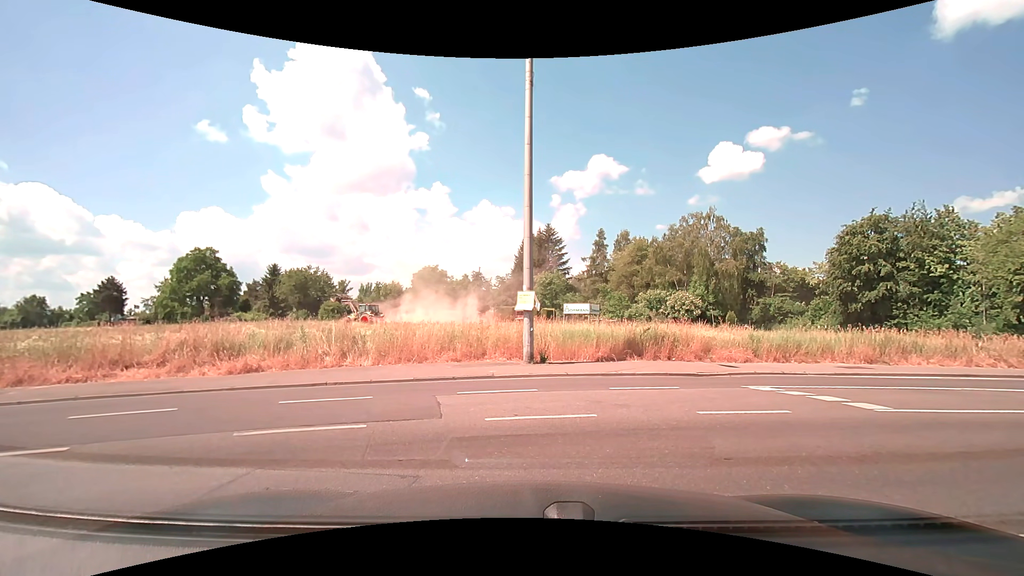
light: Day
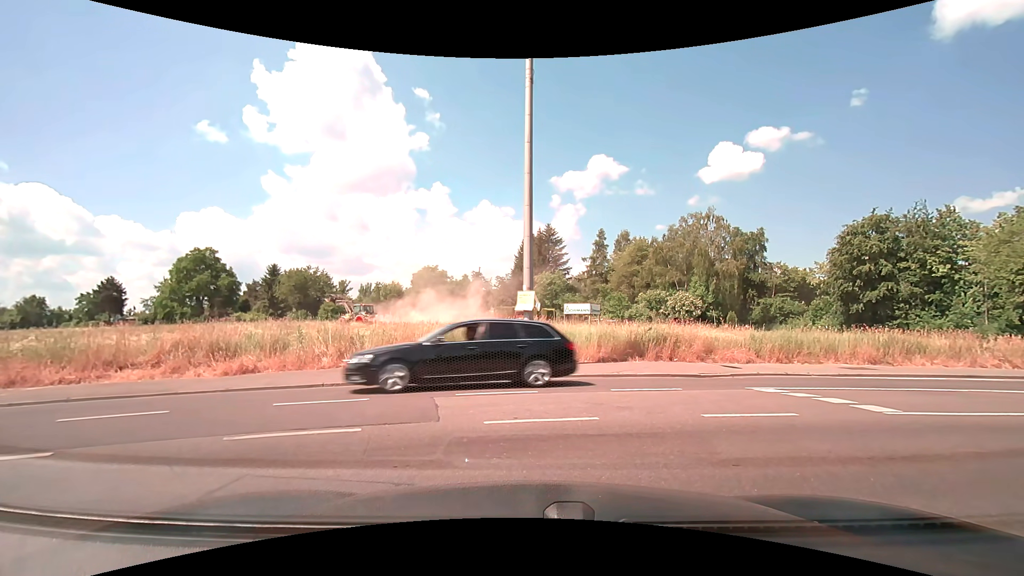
(0.0, +0.2) m; 0°
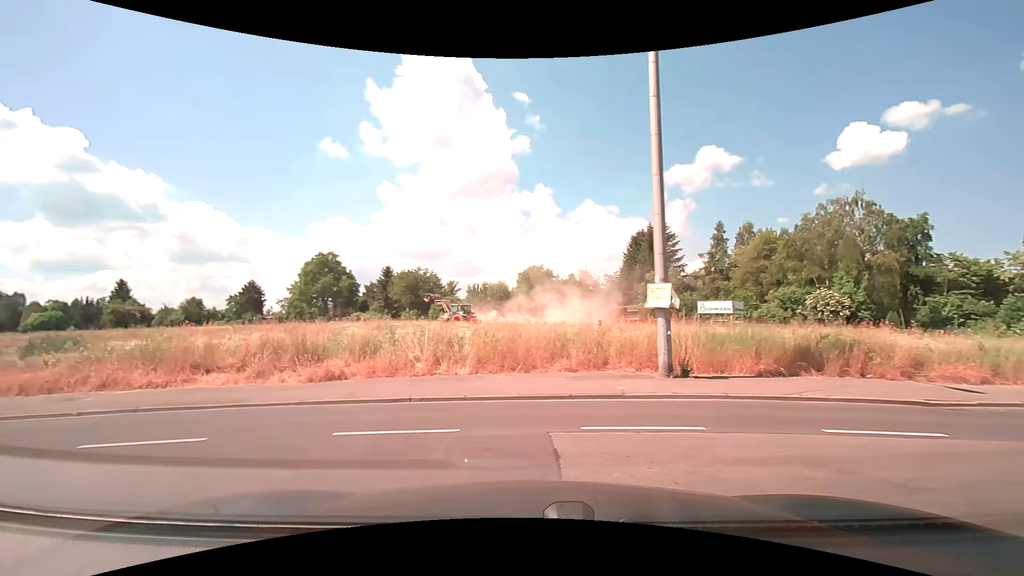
(-0.3, +3.0) m; -13°
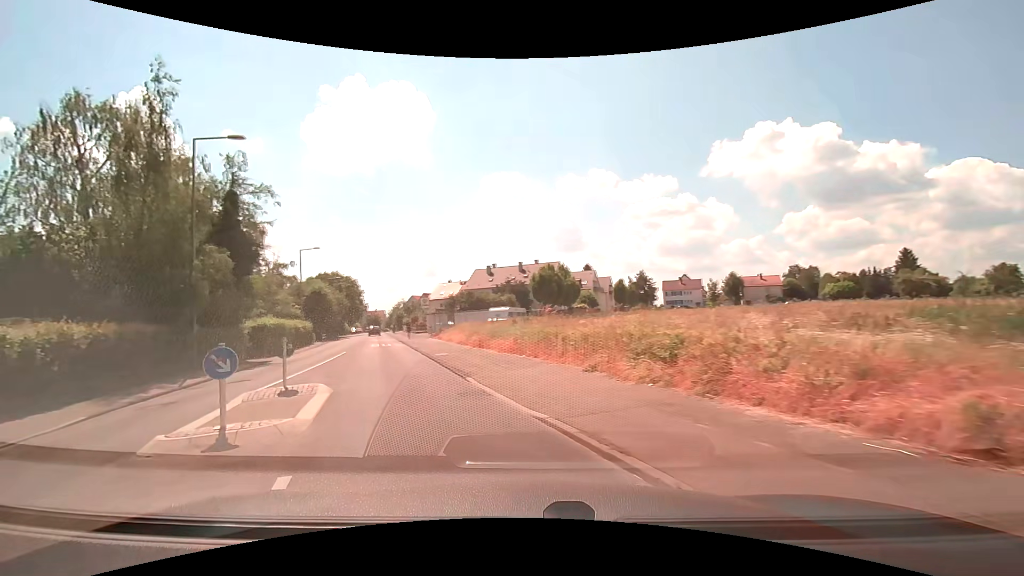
(-8.2, +8.4) m; -77°
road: tertiary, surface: asphalt
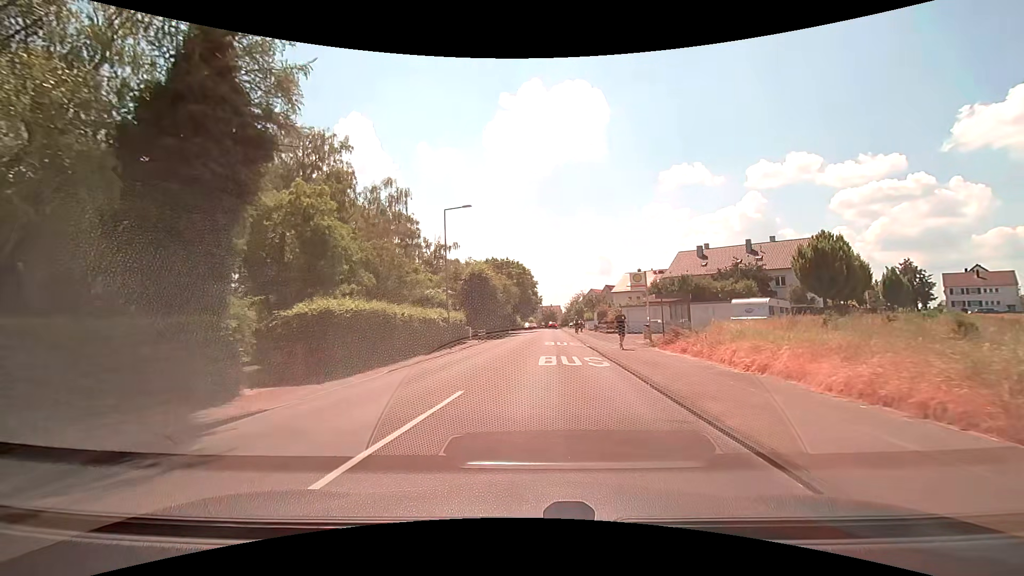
(-5.5, +19.9) m; -21°
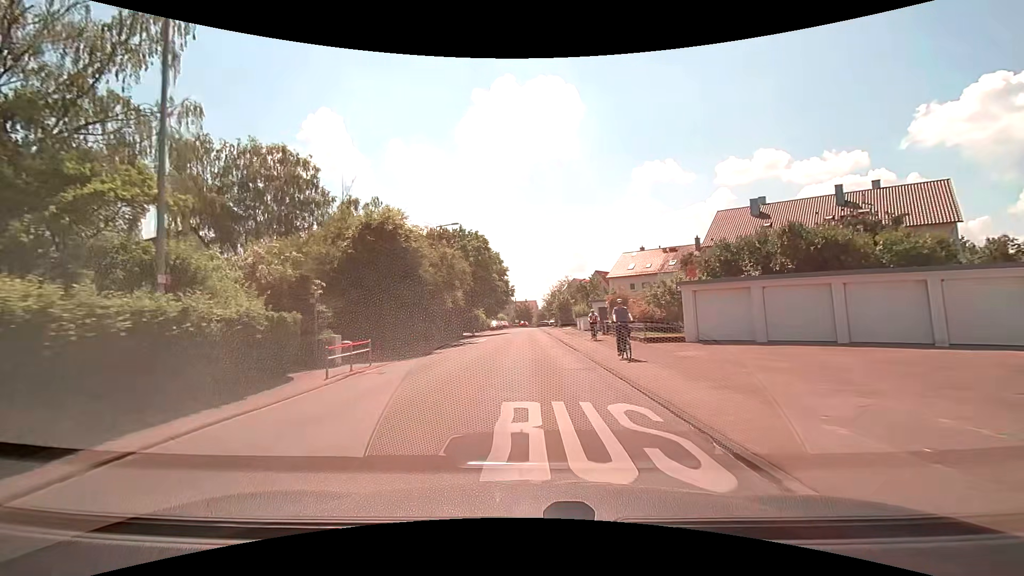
(+1.3, +26.6) m; +3°
